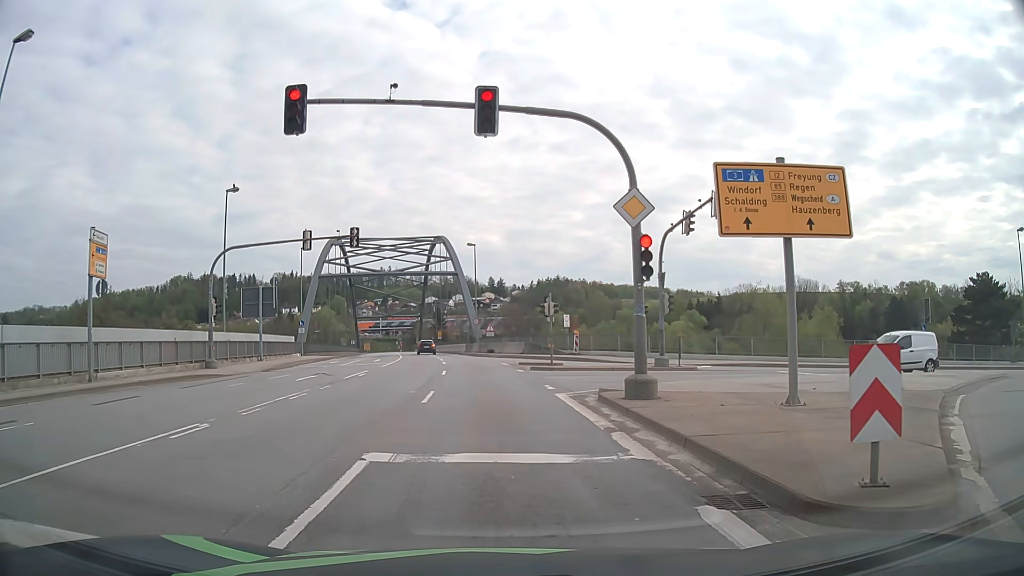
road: primary_link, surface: asphalt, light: Day
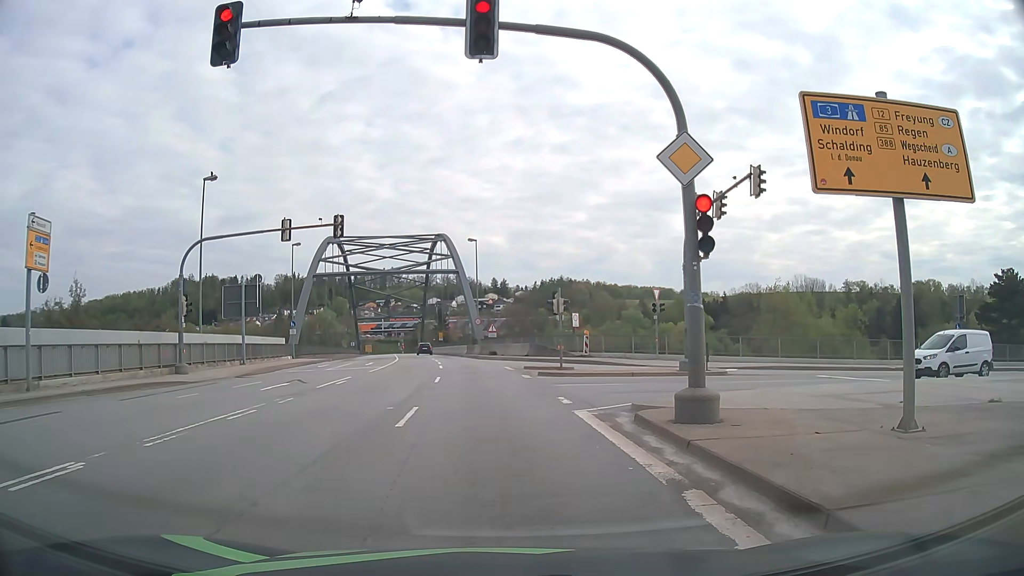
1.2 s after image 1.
(0.0, +3.4) m; +1°
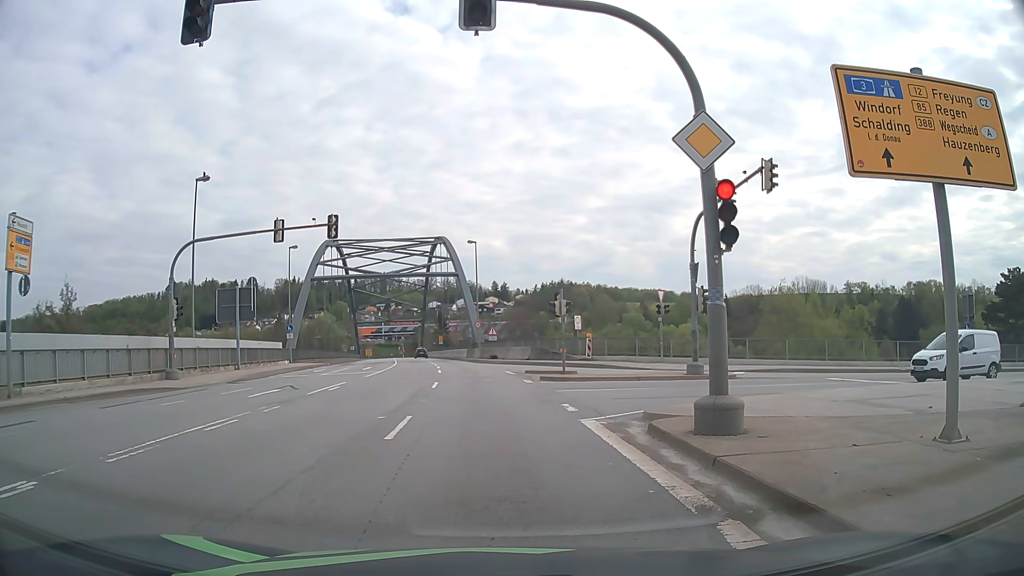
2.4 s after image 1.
(0.0, +0.9) m; -1°
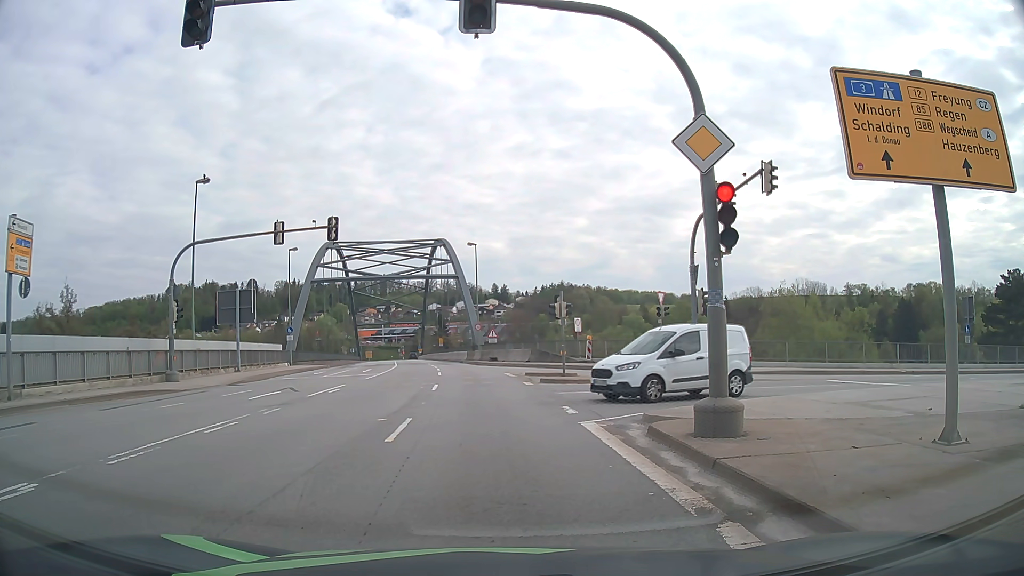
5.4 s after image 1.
(0.0, +0.1) m; 0°
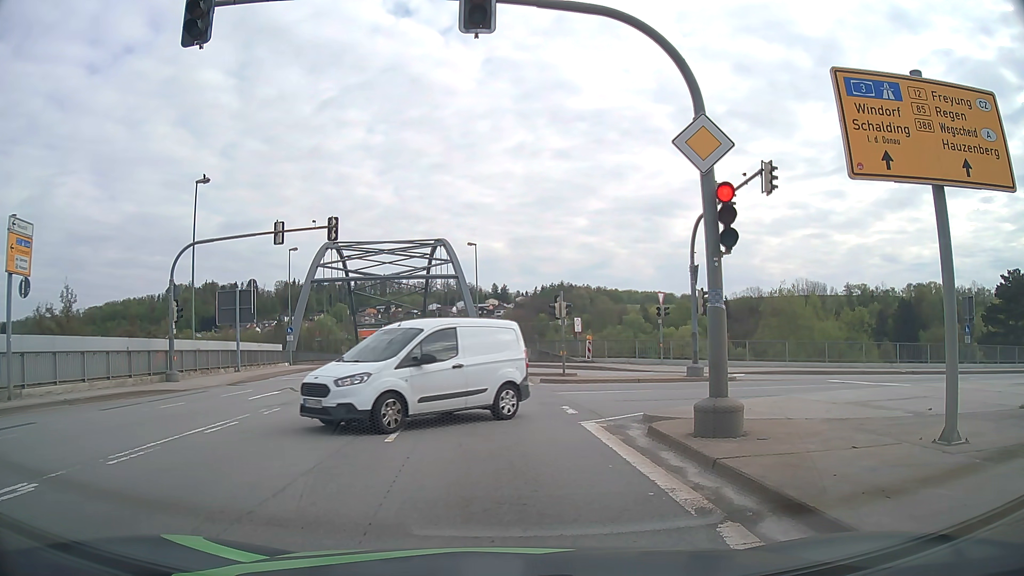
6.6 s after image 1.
(0.0, 0.0) m; 0°
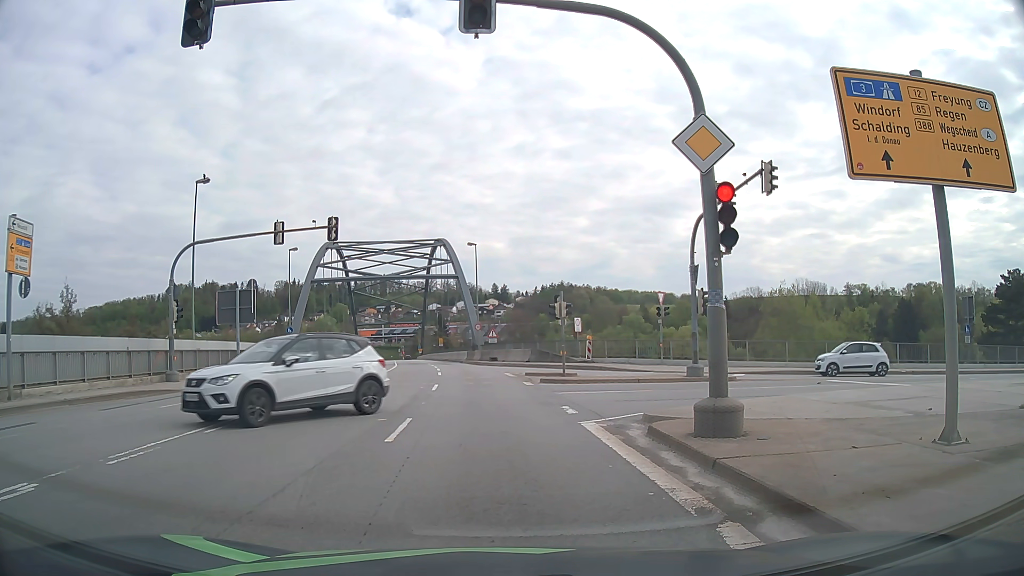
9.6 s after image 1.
(0.0, 0.0) m; 0°
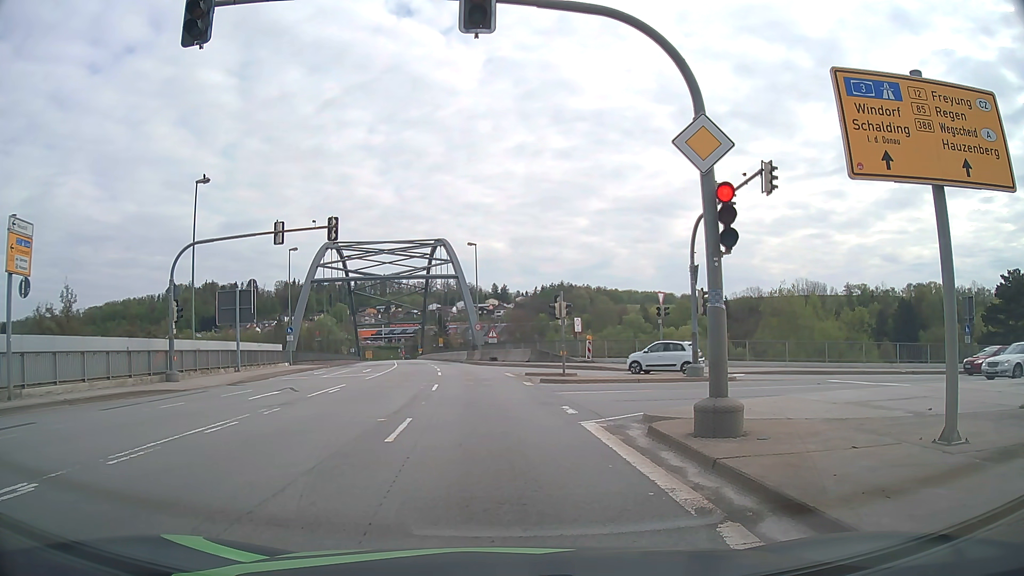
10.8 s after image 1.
(0.0, 0.0) m; 0°
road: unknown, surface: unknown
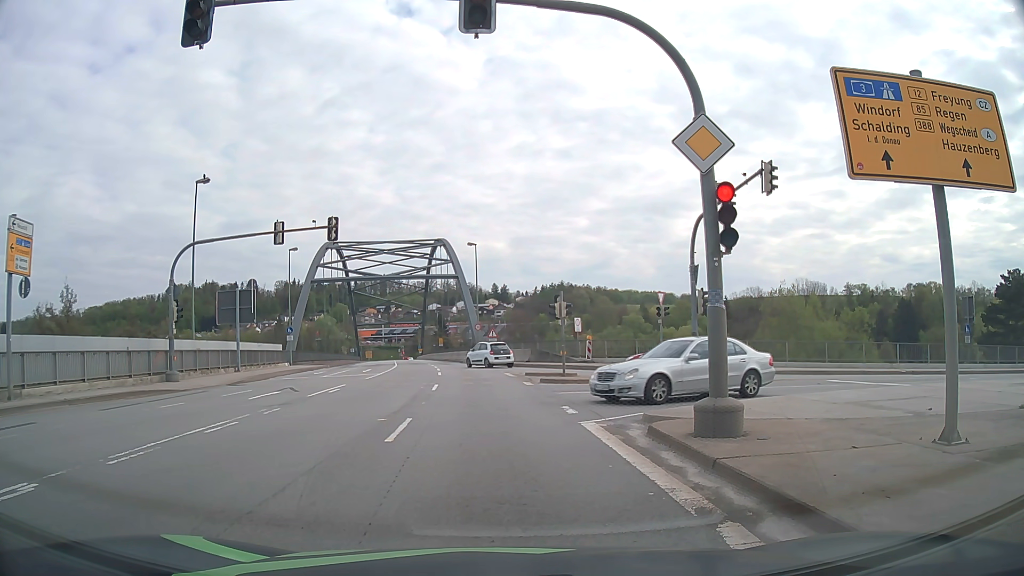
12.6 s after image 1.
(0.0, 0.0) m; 0°
(0, +10) (-1, +20) (-2, +30) (-3, +40) (-4, +50) (-5, +60) (-7, +70) (-9, +79) (-10, +89) (-12, +99) m
